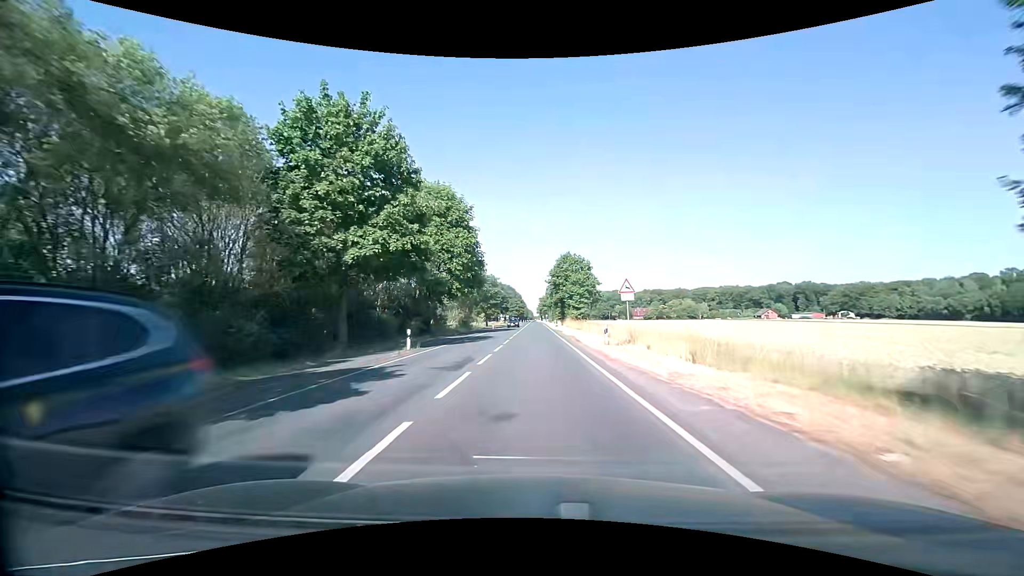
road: secondary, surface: asphalt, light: Day
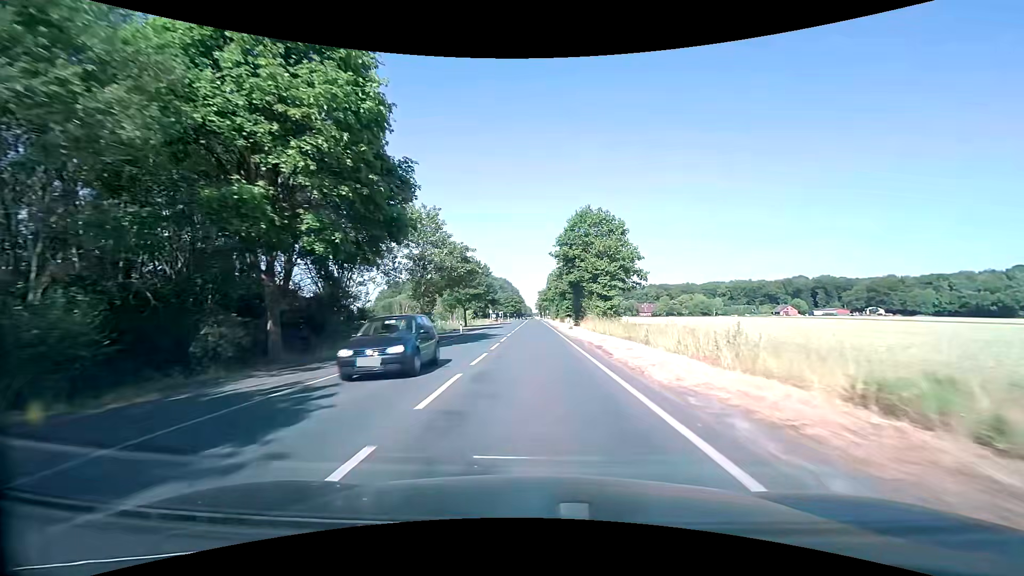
(+0.1, +31.3) m; 0°
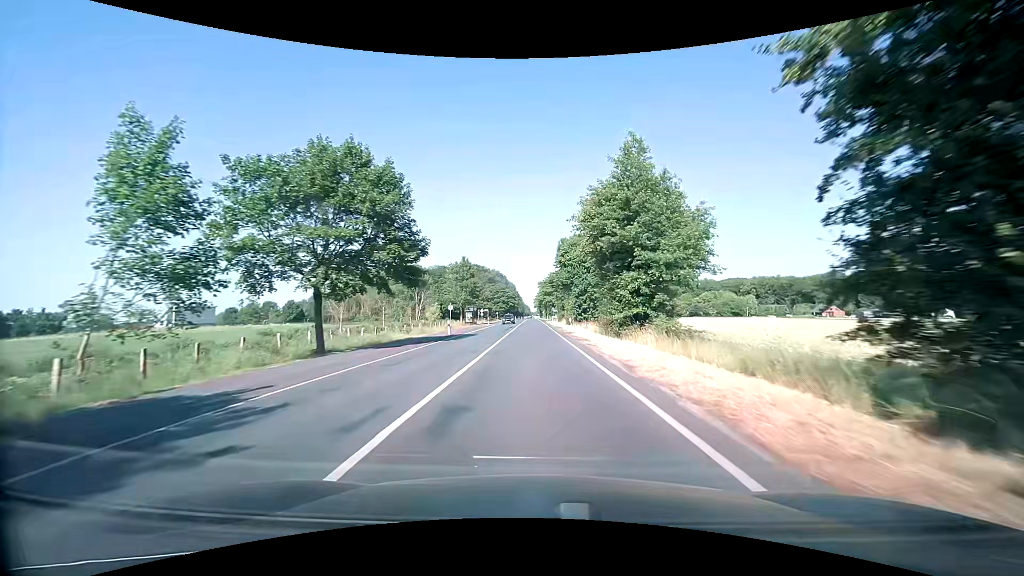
(-0.3, +52.7) m; 0°
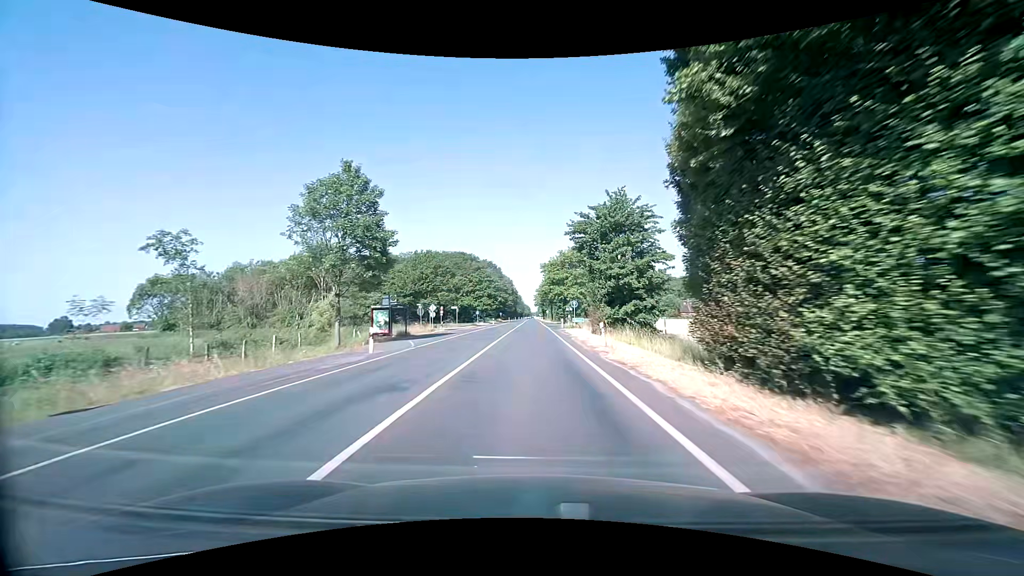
(-0.3, +52.5) m; 0°
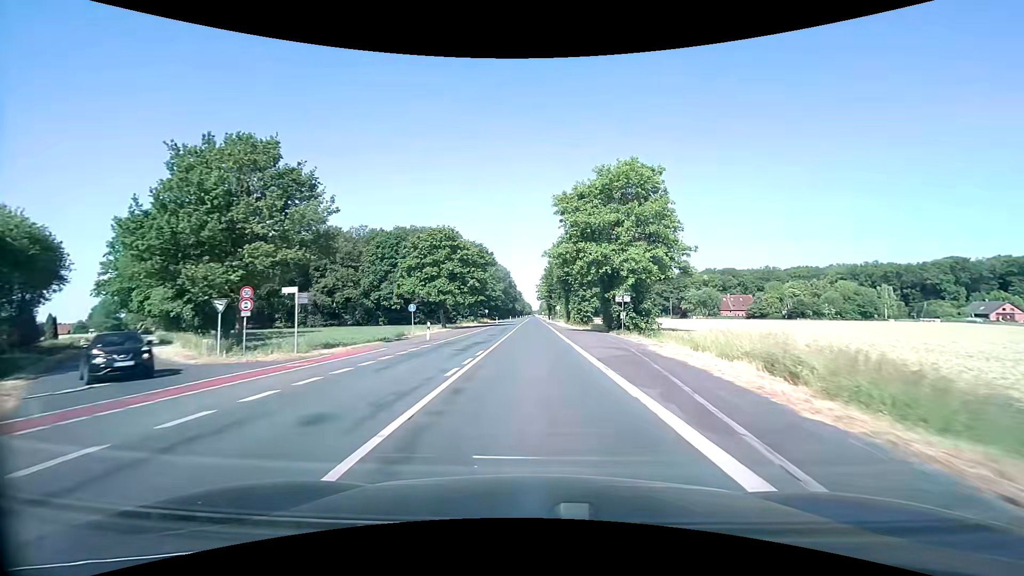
(-0.3, +52.3) m; 0°
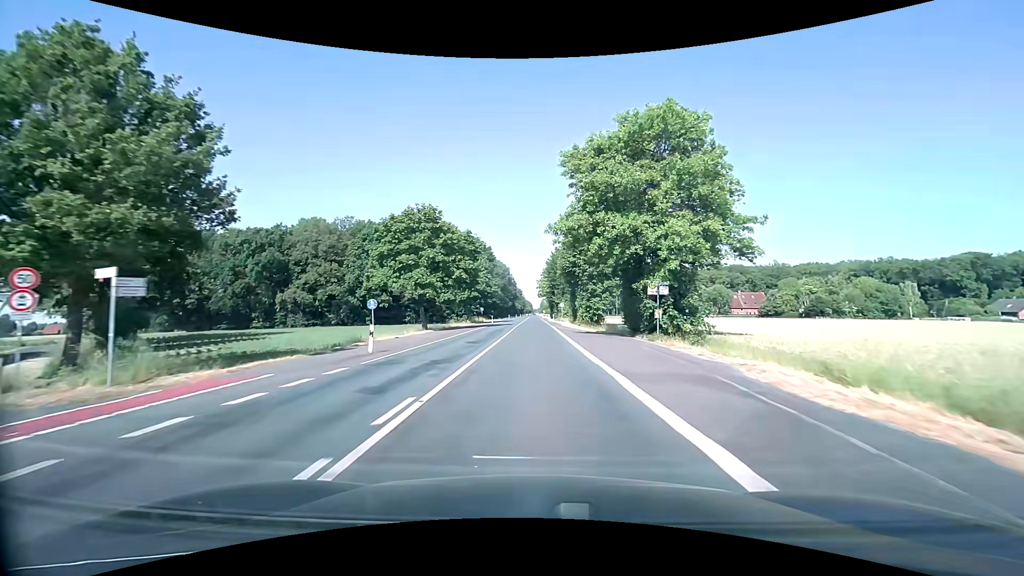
(0.0, +10.6) m; 0°
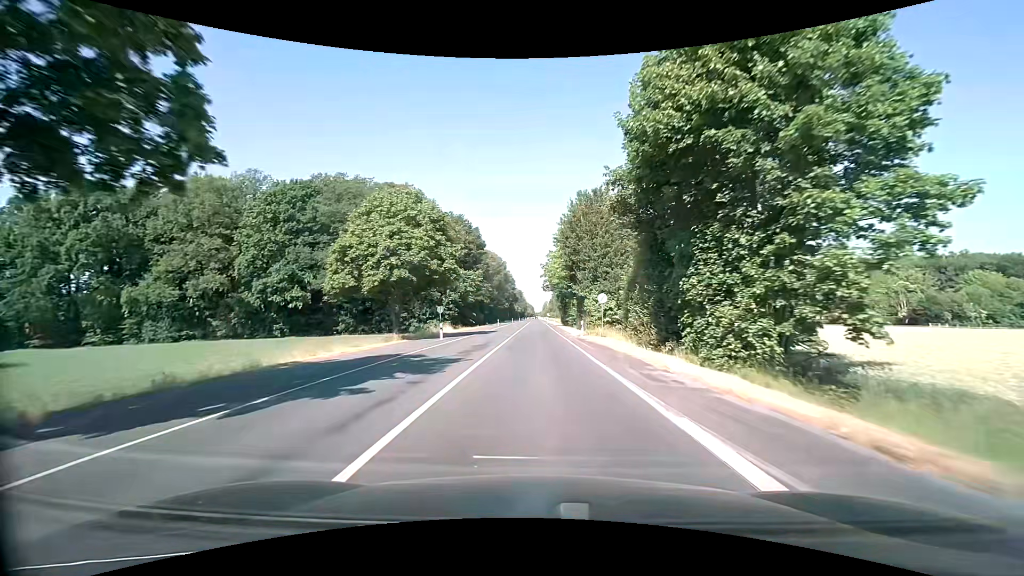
(-0.1, +43.4) m; 0°
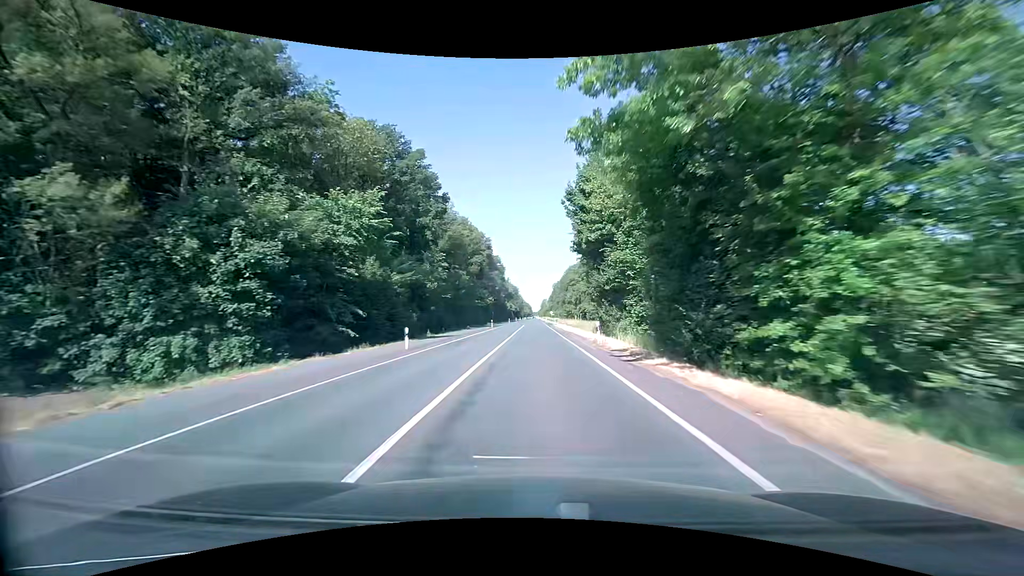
(-0.1, +59.3) m; 0°
(0, +10) (0, +20) (0, +30) (0, +40) (0, +50) (0, +60) (0, +70) (0, +80) (0, +90) (0, +100) m
